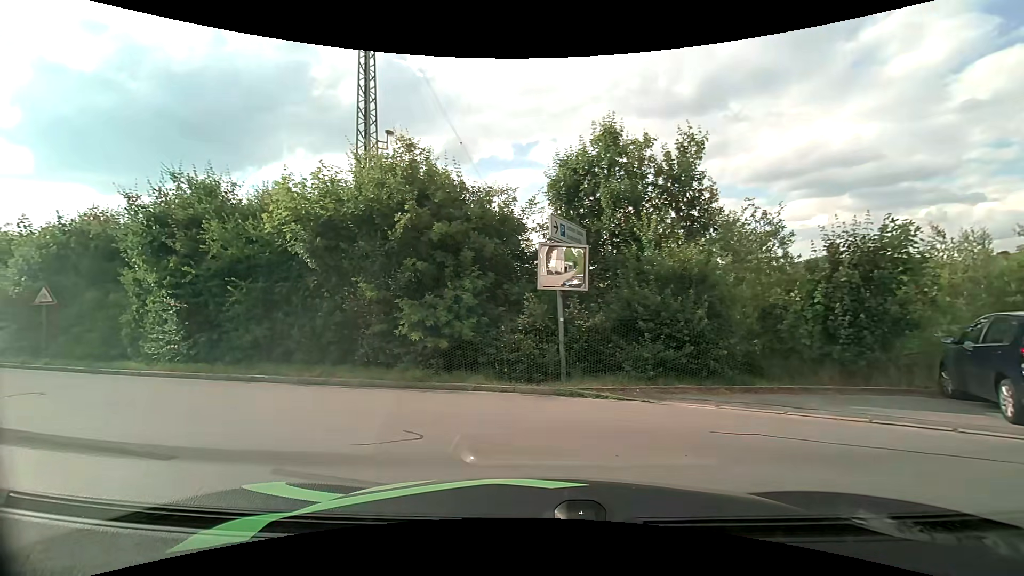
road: residential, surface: asphalt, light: Day
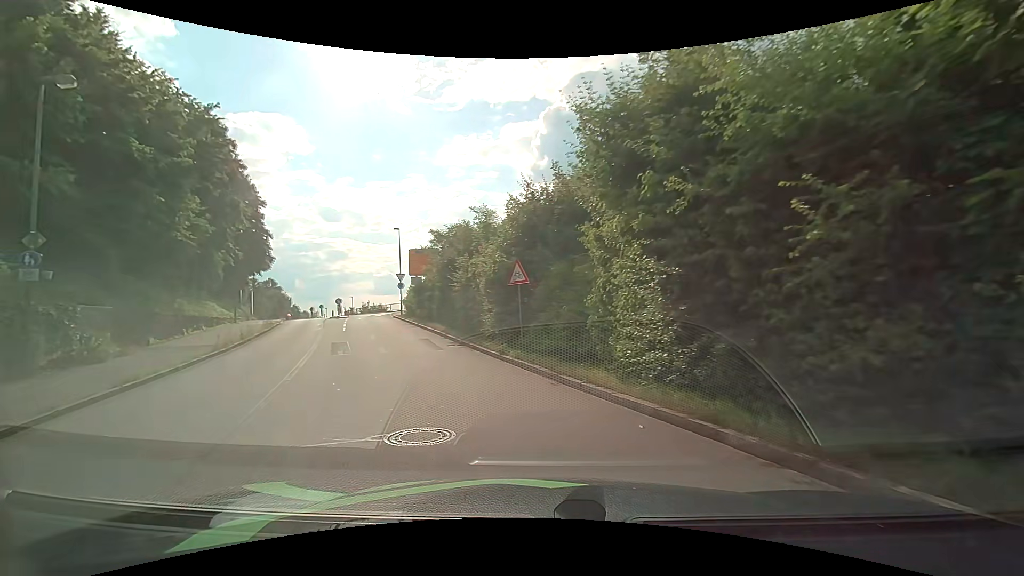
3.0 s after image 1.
(-4.0, +8.3) m; -51°
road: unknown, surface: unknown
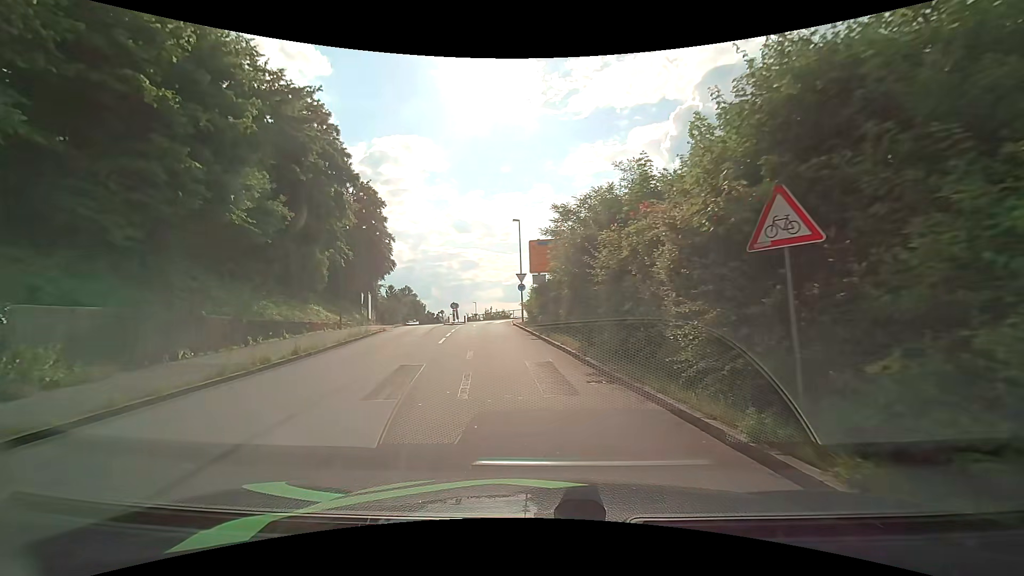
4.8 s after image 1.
(-1.2, +8.4) m; -13°
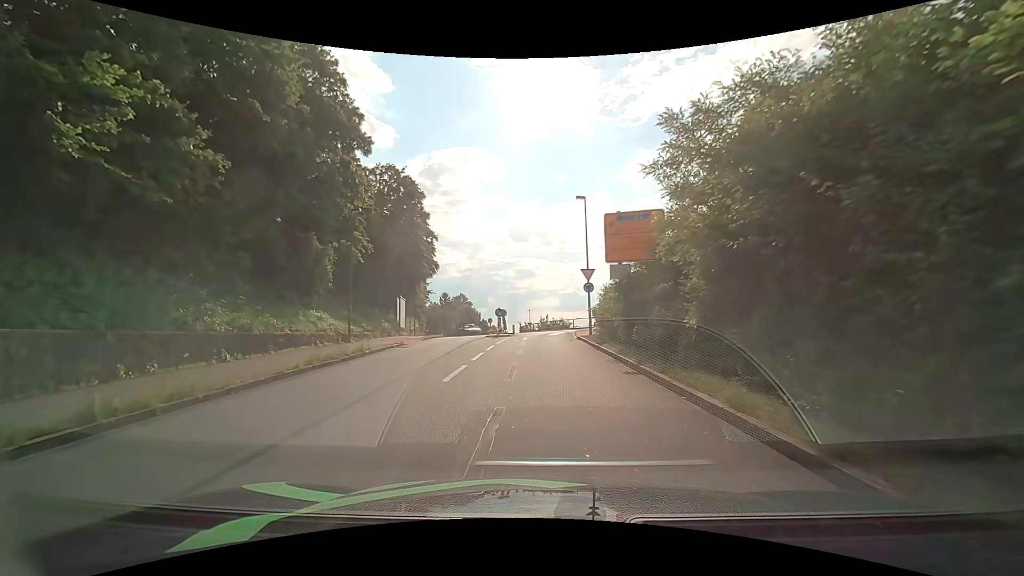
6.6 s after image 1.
(-0.8, +10.0) m; -7°
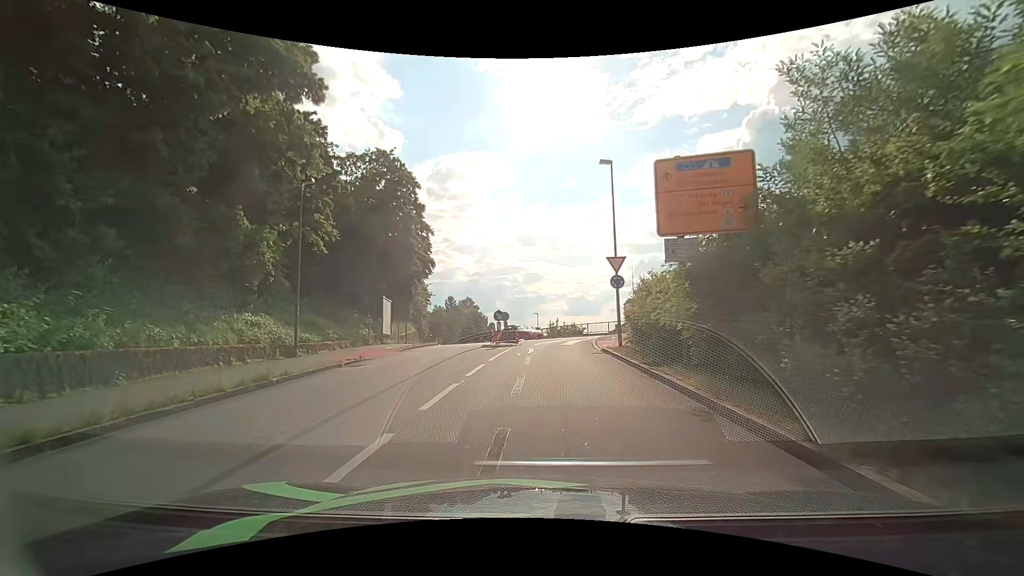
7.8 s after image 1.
(-0.1, +7.4) m; -1°
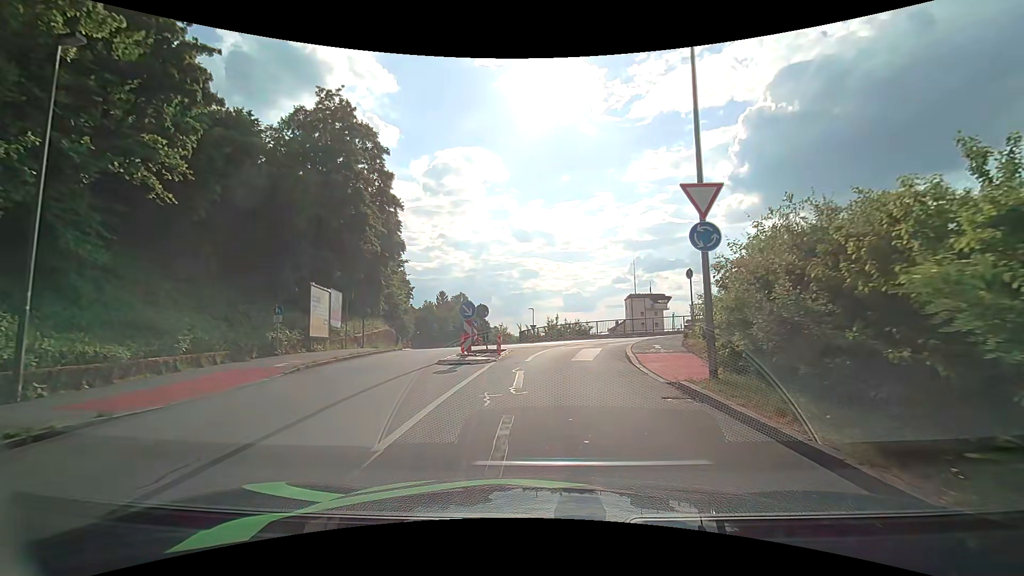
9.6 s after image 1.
(0.0, +11.2) m; +1°
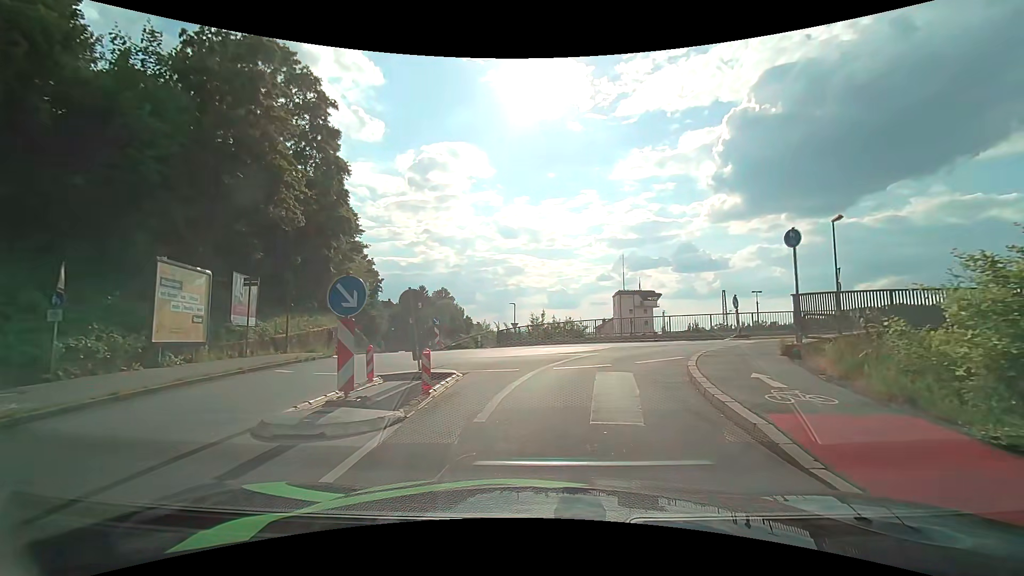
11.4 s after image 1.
(0.0, +9.2) m; +1°
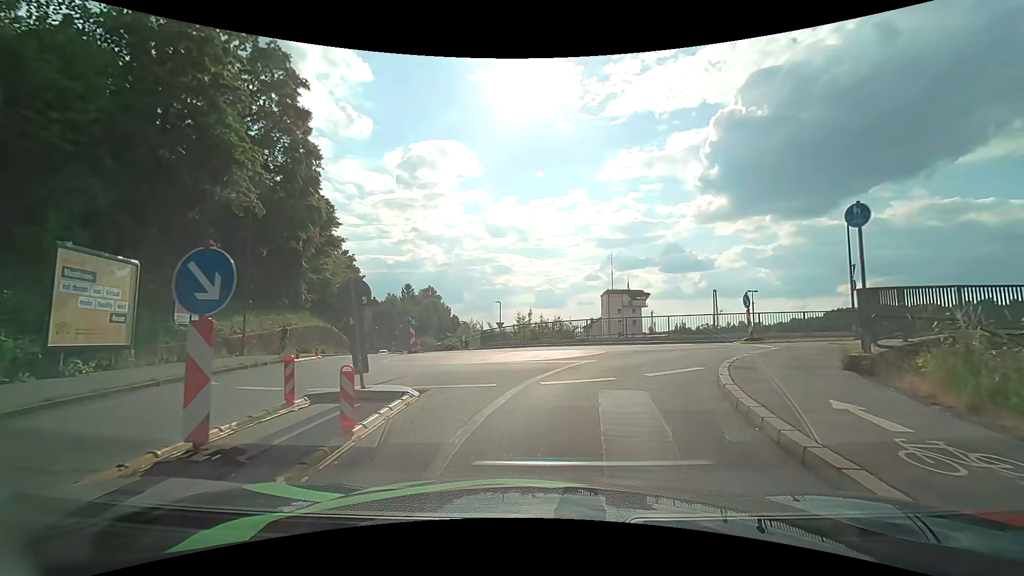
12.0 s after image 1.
(0.0, +2.8) m; +1°
(+1, +10) (+3, +20) (-1, +28) (-7, +35) (-11, +45) (-14, +54) (-17, +64) (-20, +73) (-23, +83) (-26, +93) m
